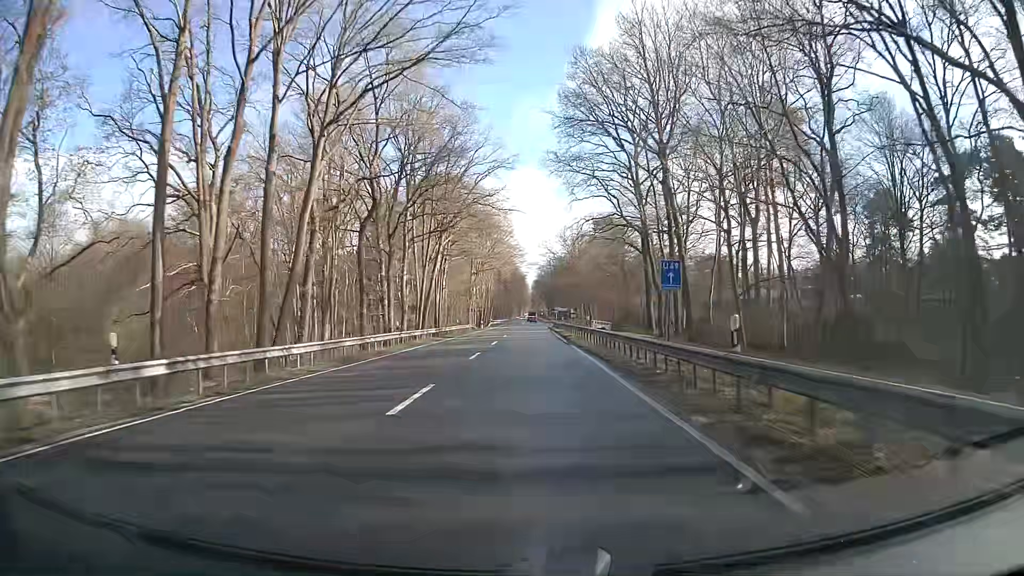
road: primary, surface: asphalt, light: Day
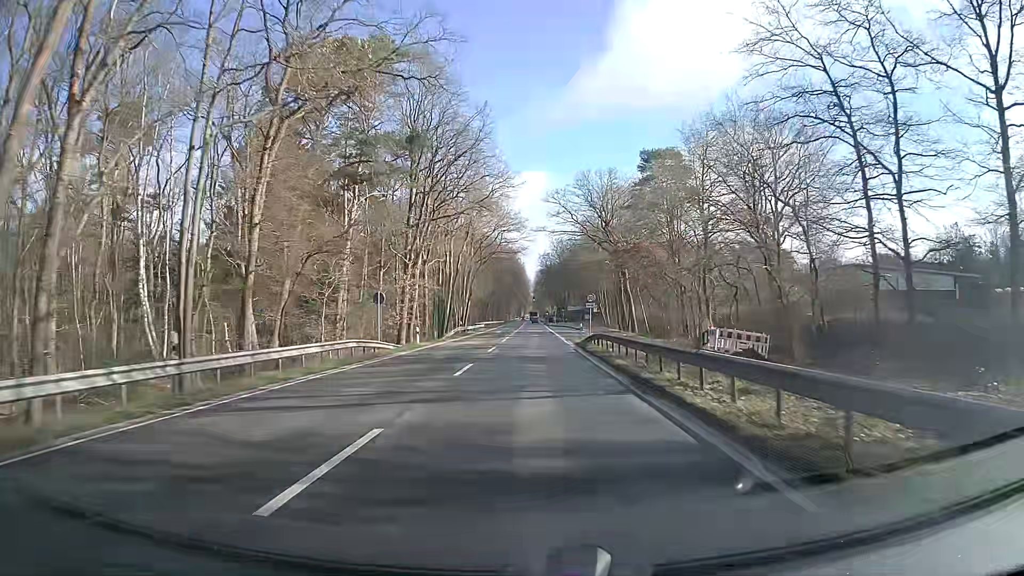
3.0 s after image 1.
(-0.4, +54.5) m; 0°
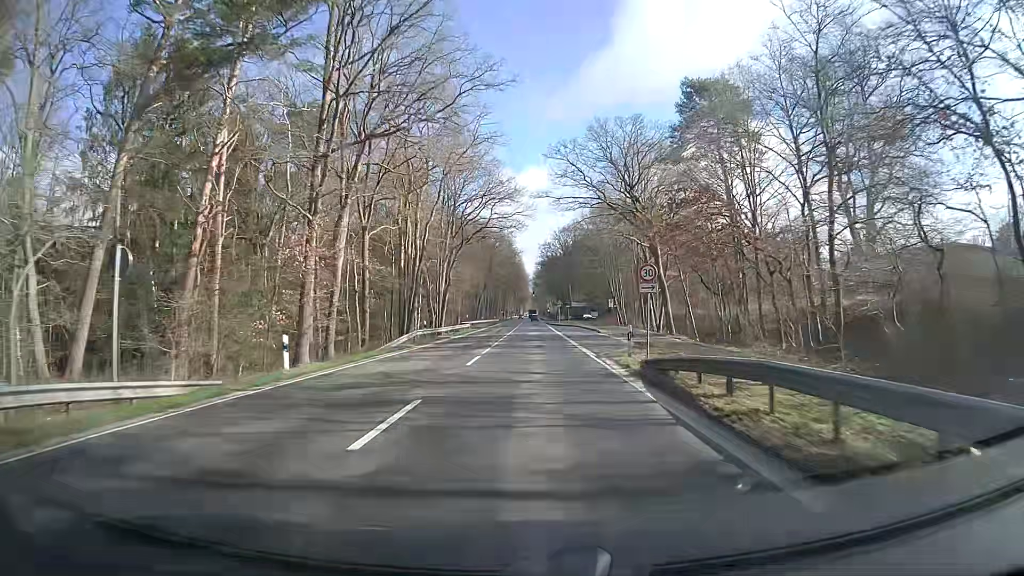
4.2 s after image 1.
(-0.2, +21.8) m; -1°
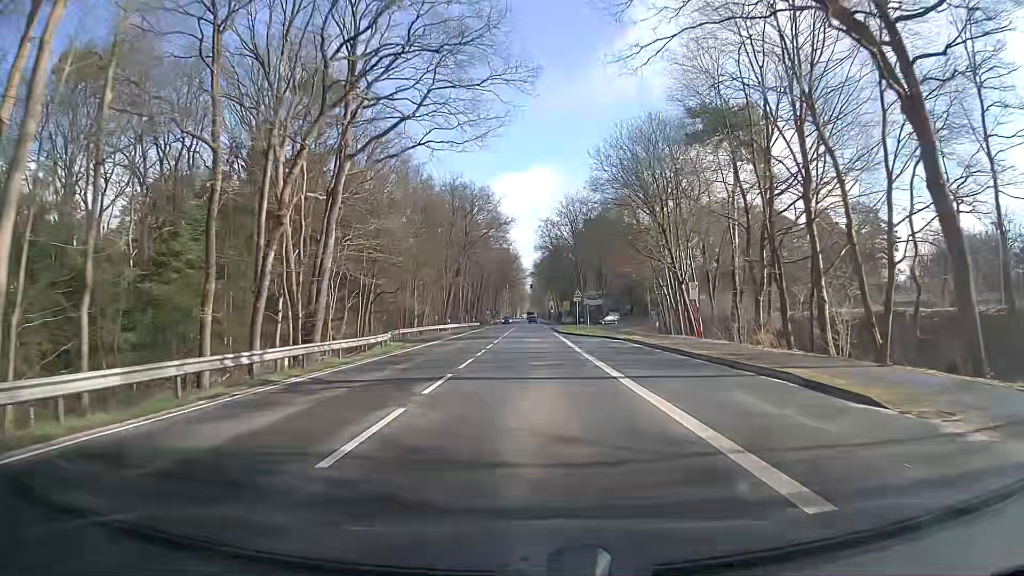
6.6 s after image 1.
(+0.1, +43.7) m; 0°
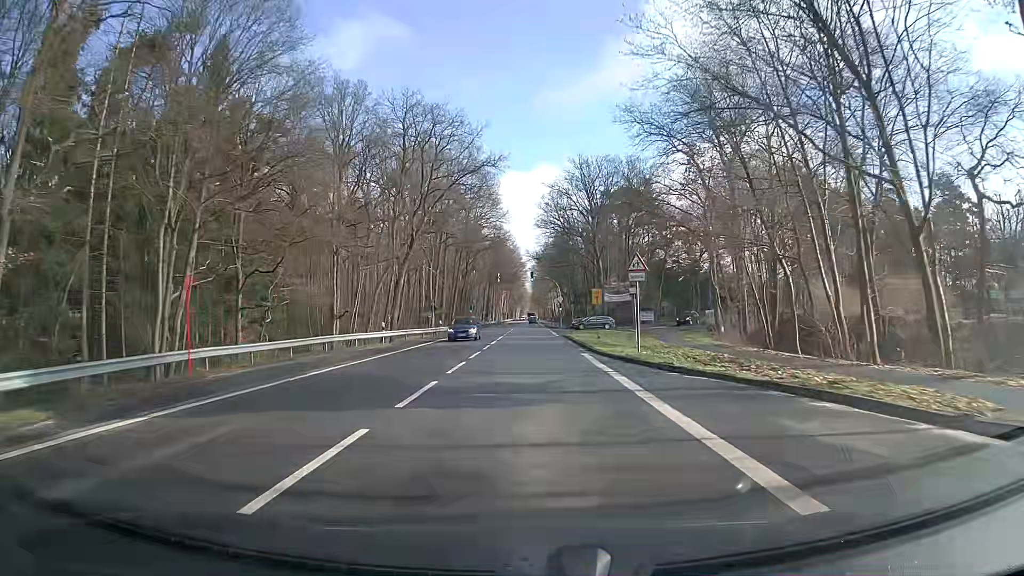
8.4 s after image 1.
(+0.2, +32.7) m; 0°
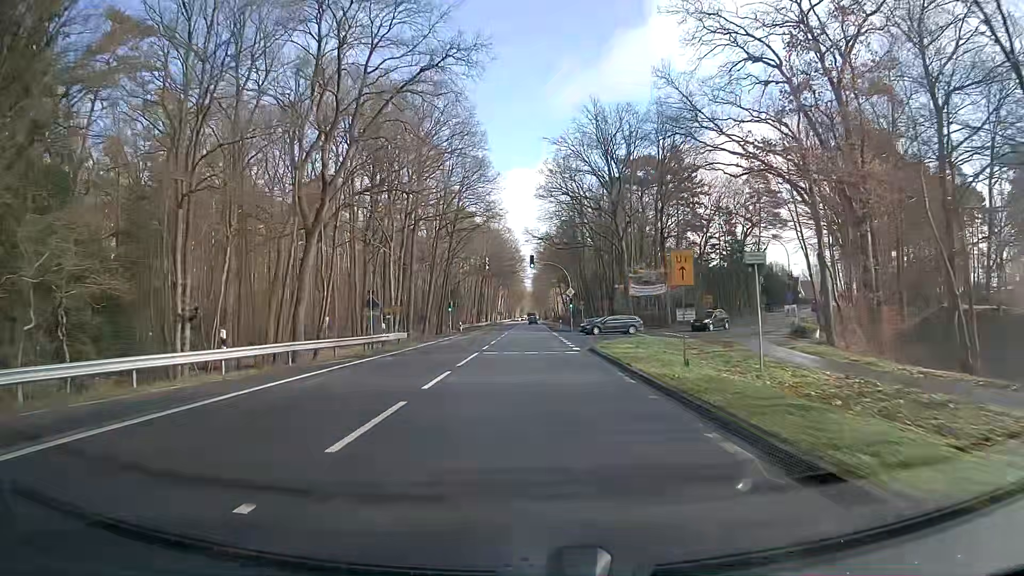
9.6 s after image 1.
(0.0, +21.8) m; 0°
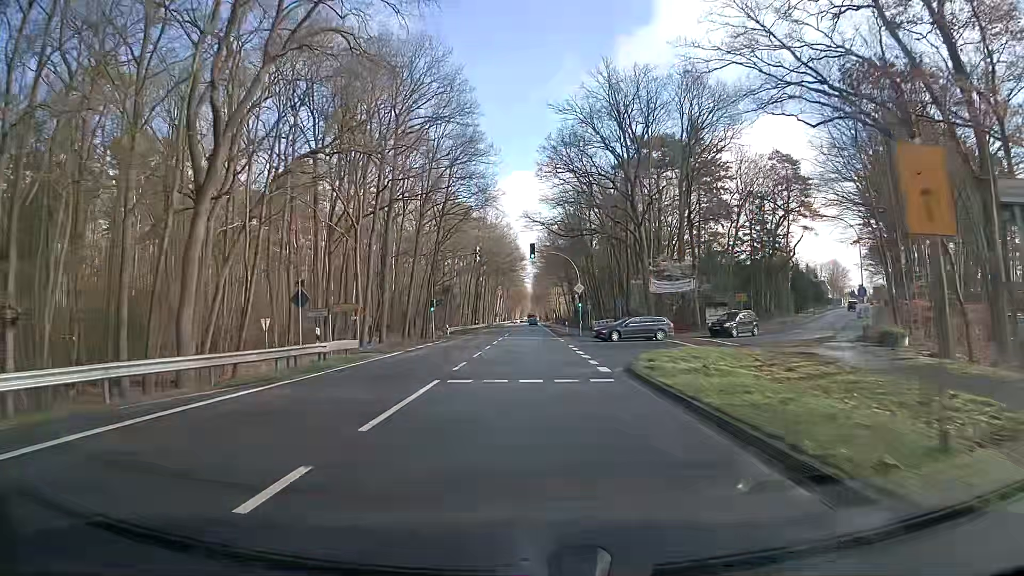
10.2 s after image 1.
(-0.1, +10.9) m; 0°
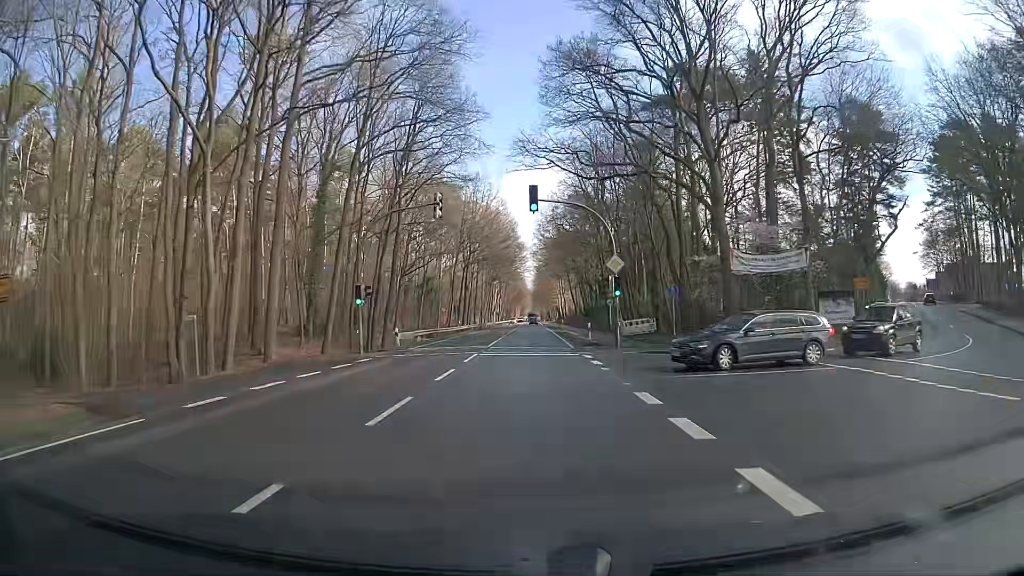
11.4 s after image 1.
(0.0, +21.8) m; 0°
(0, +10) (0, +20) (0, +30) (0, +40) (0, +50) (0, +60) (0, +70) (0, +80) (0, +90) (0, +100) m
